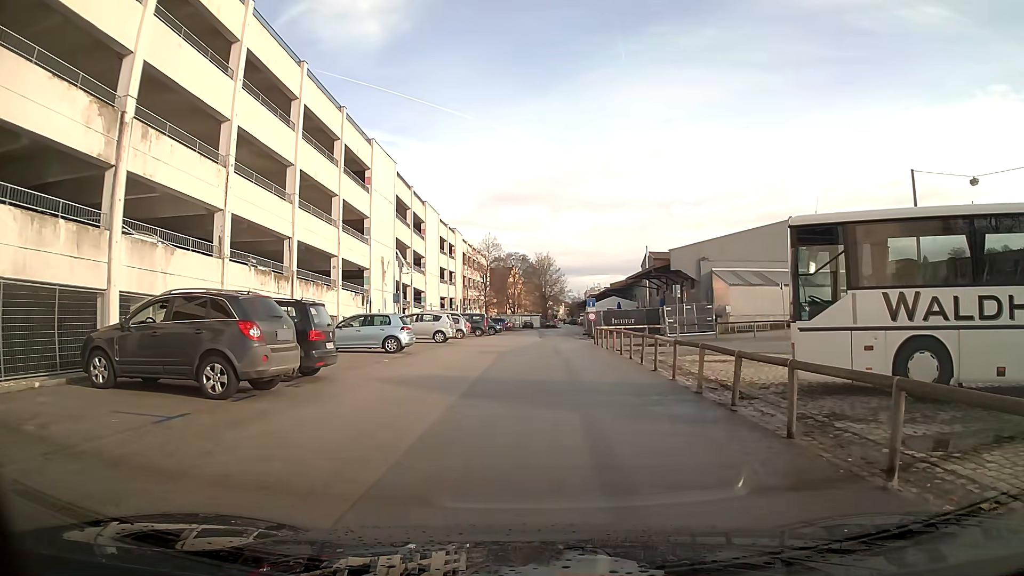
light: Day
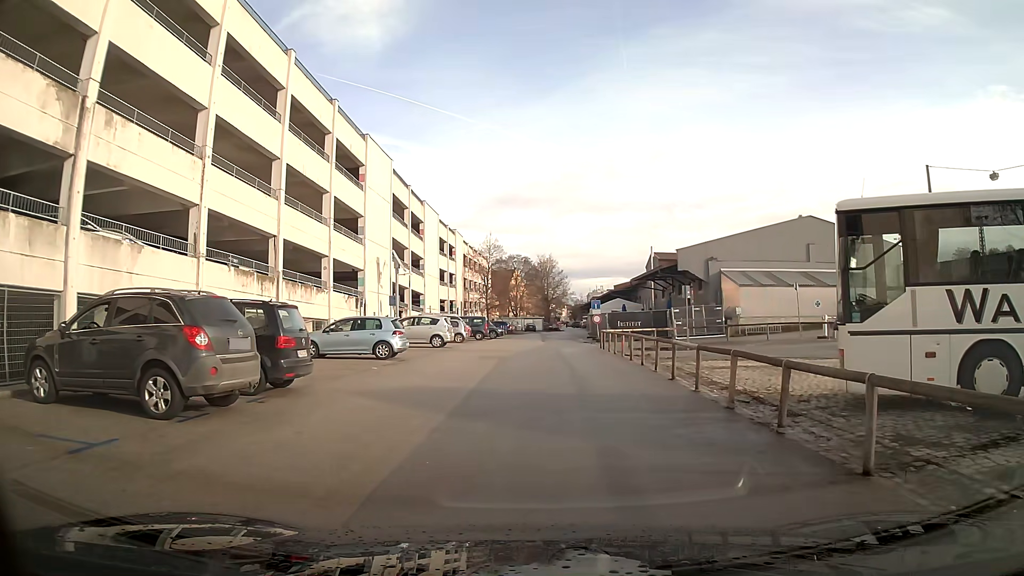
(0.0, +1.9) m; 0°
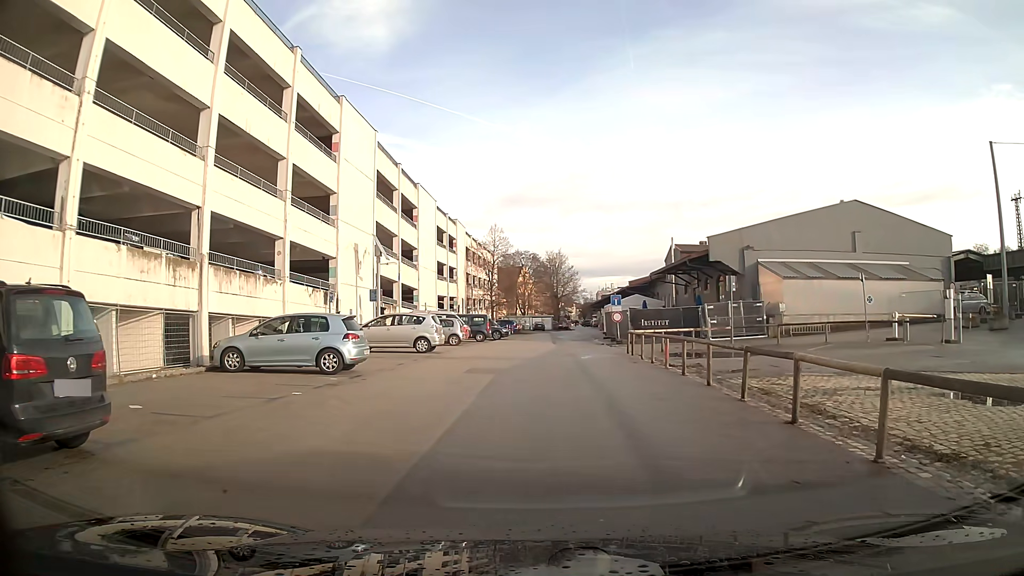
(0.0, +6.9) m; 0°
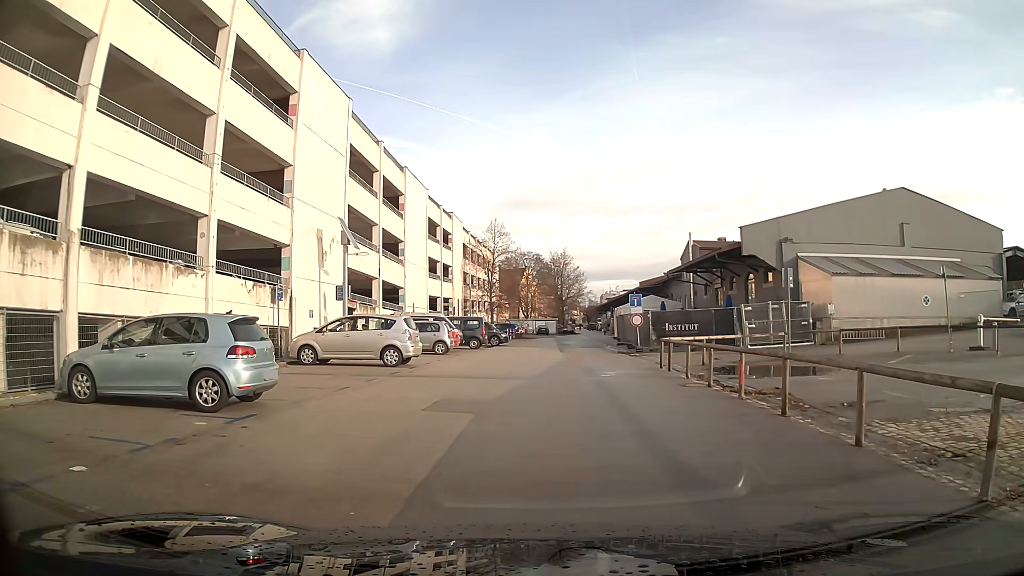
(0.0, +6.5) m; 0°
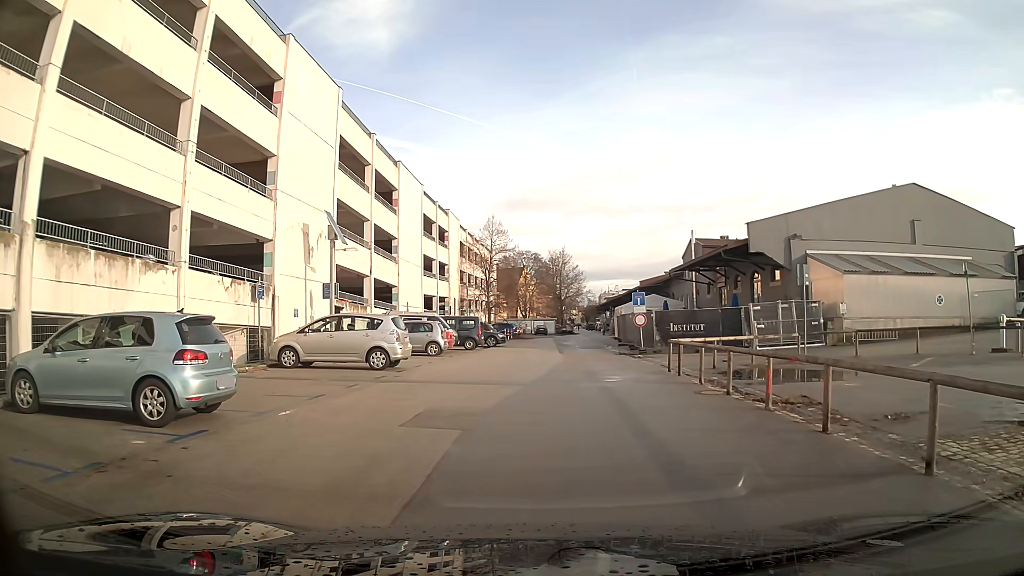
(0.0, +1.6) m; 0°
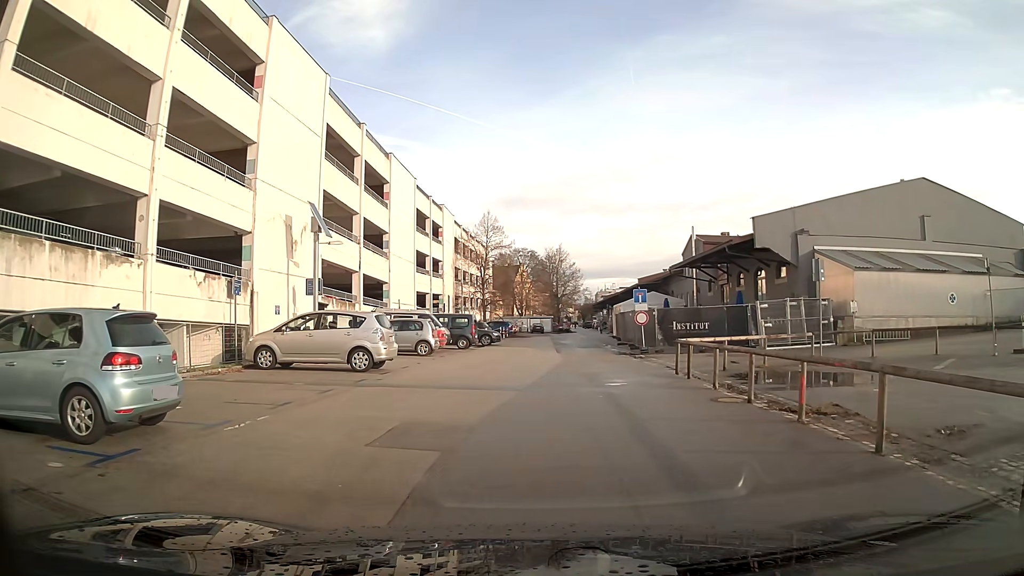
(0.0, +1.5) m; 0°
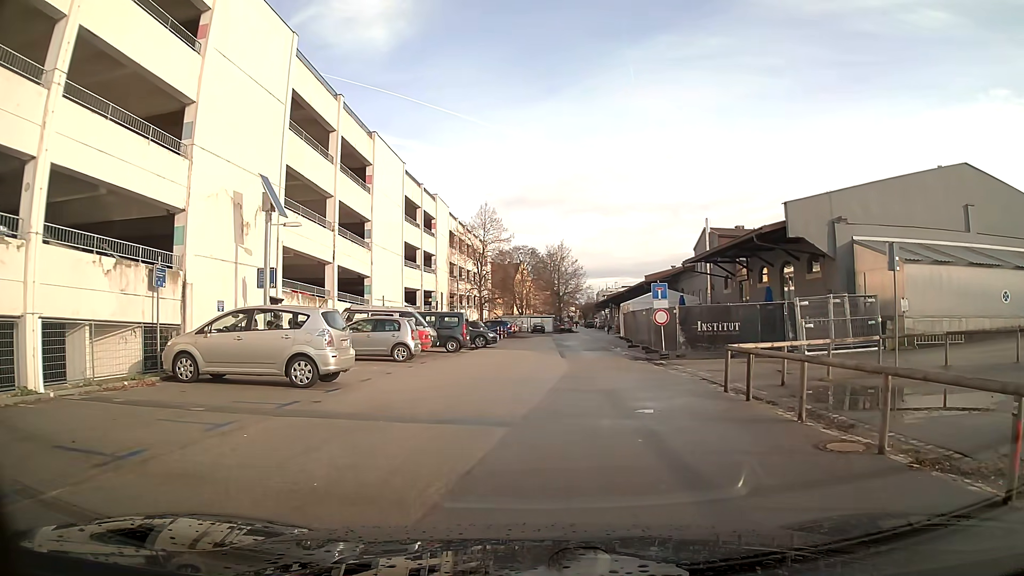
(0.0, +4.6) m; 0°
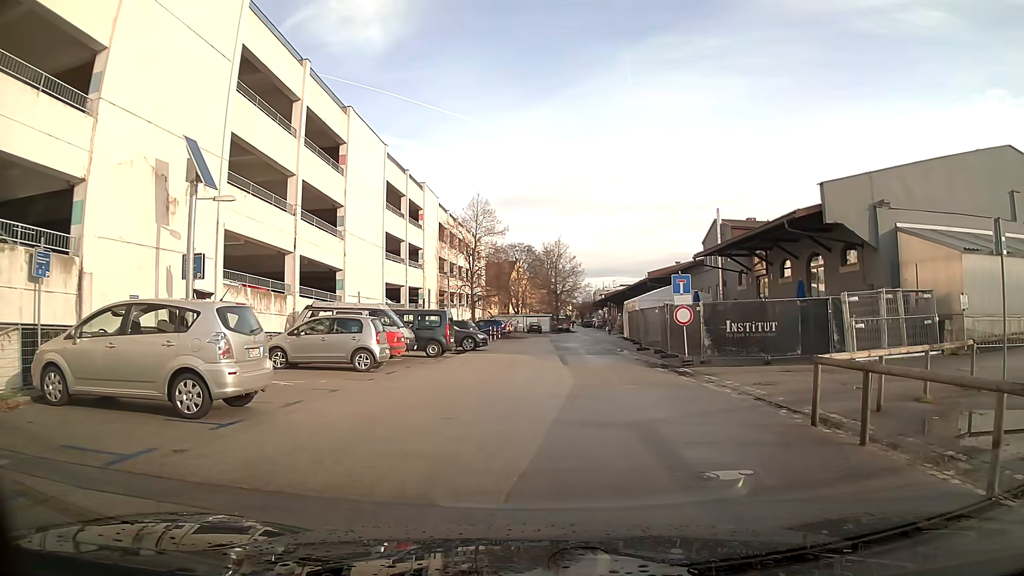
(0.0, +4.5) m; 0°
